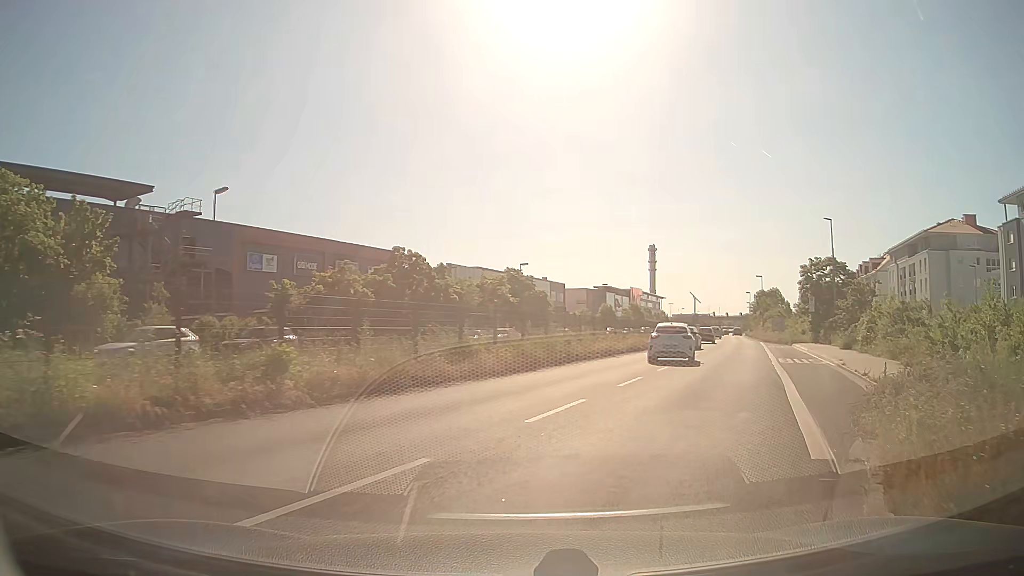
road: secondary_link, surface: asphalt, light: Day
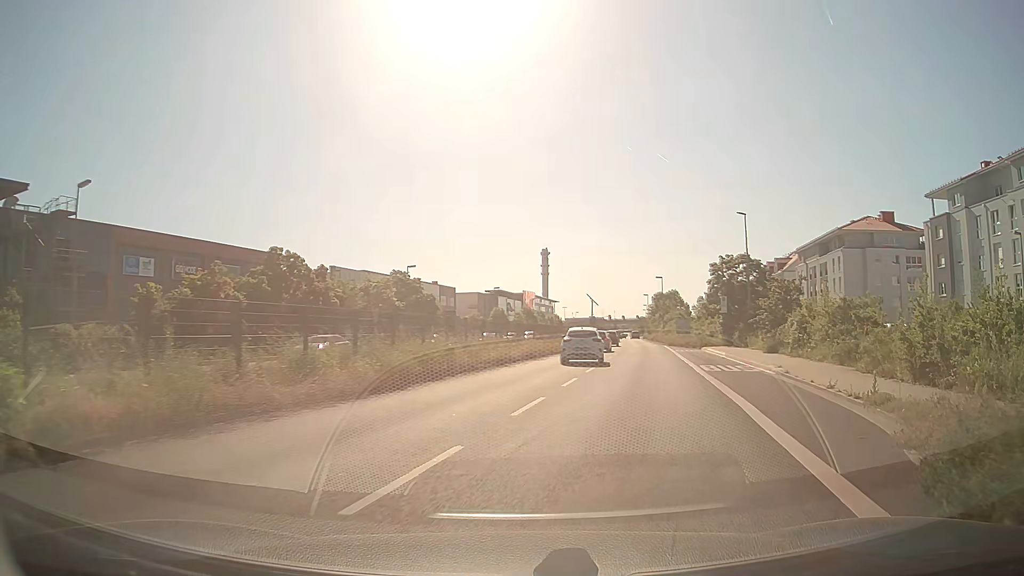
(+0.4, +4.6) m; +9°
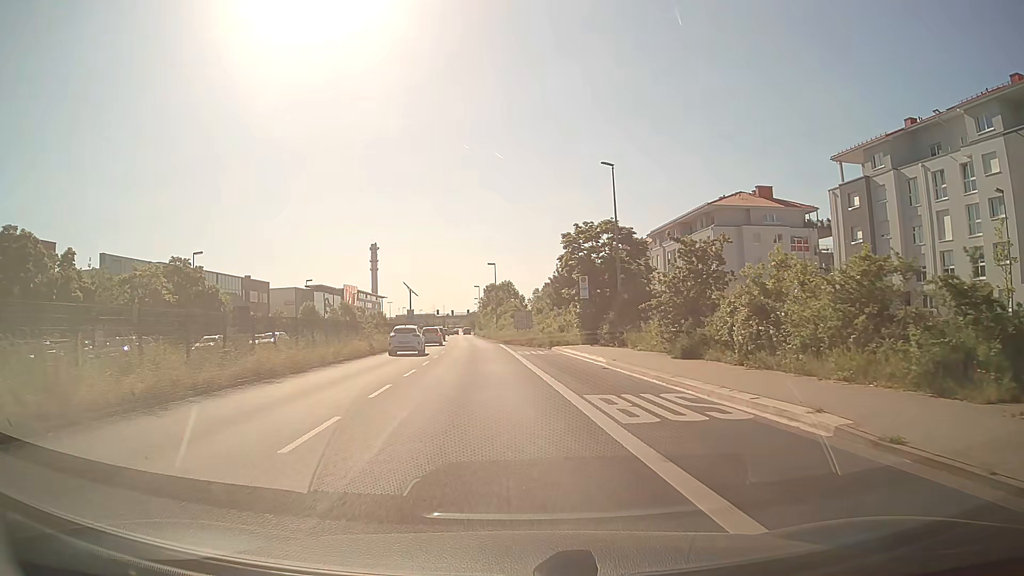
(+2.8, +15.2) m; +16°
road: primary
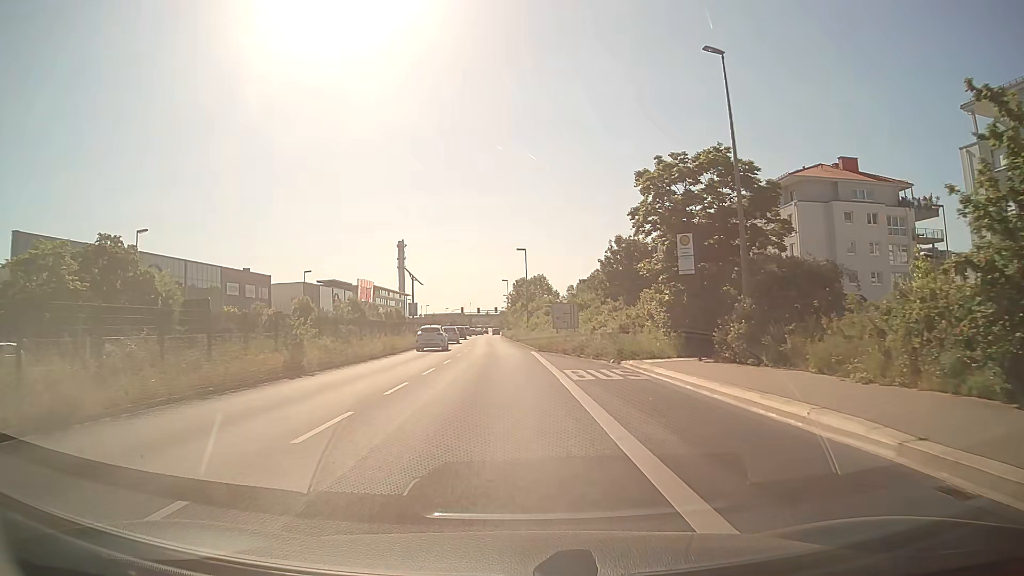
(-0.6, +17.6) m; -3°
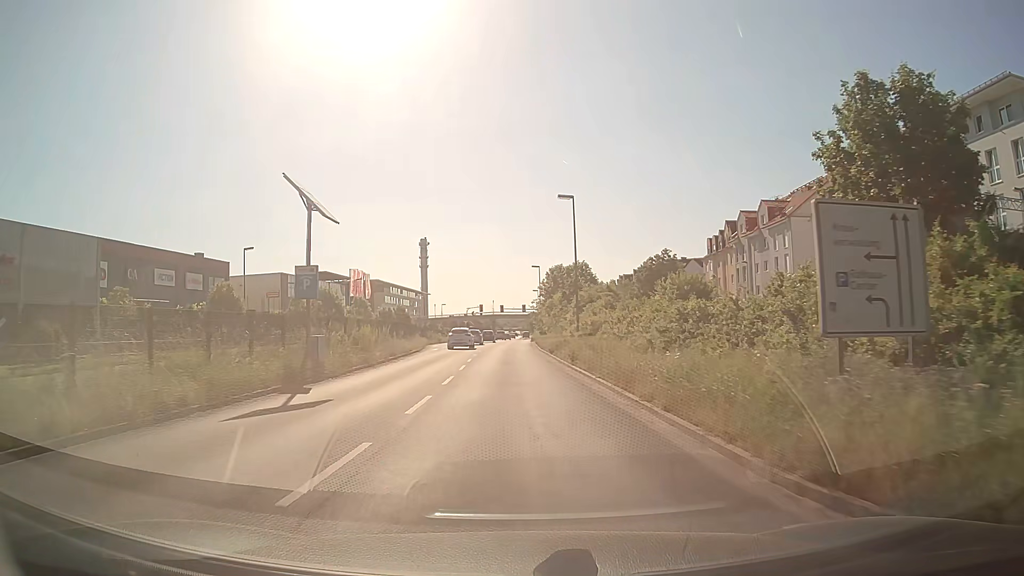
(-0.9, +32.9) m; -3°
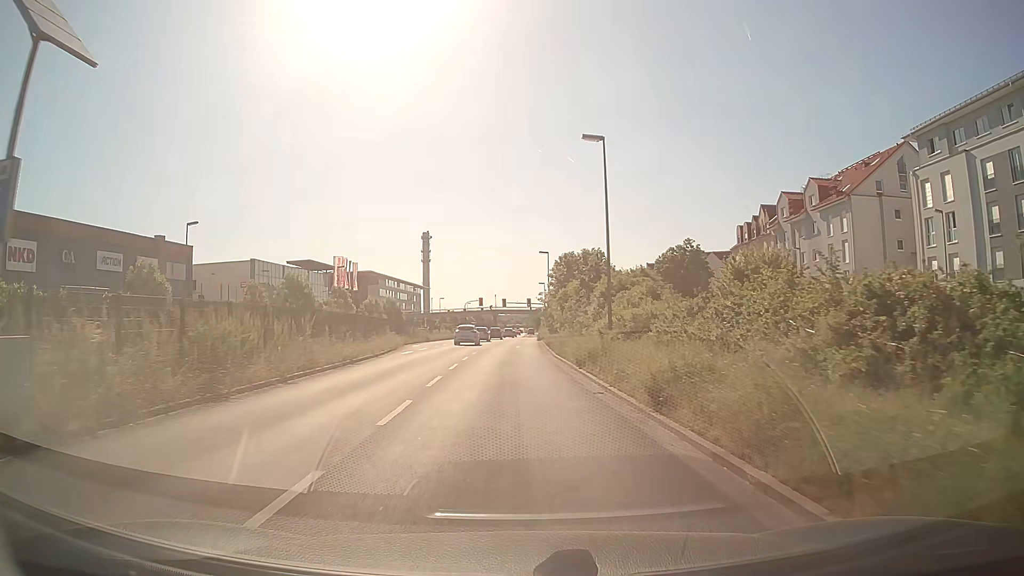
(0.0, +14.0) m; 0°
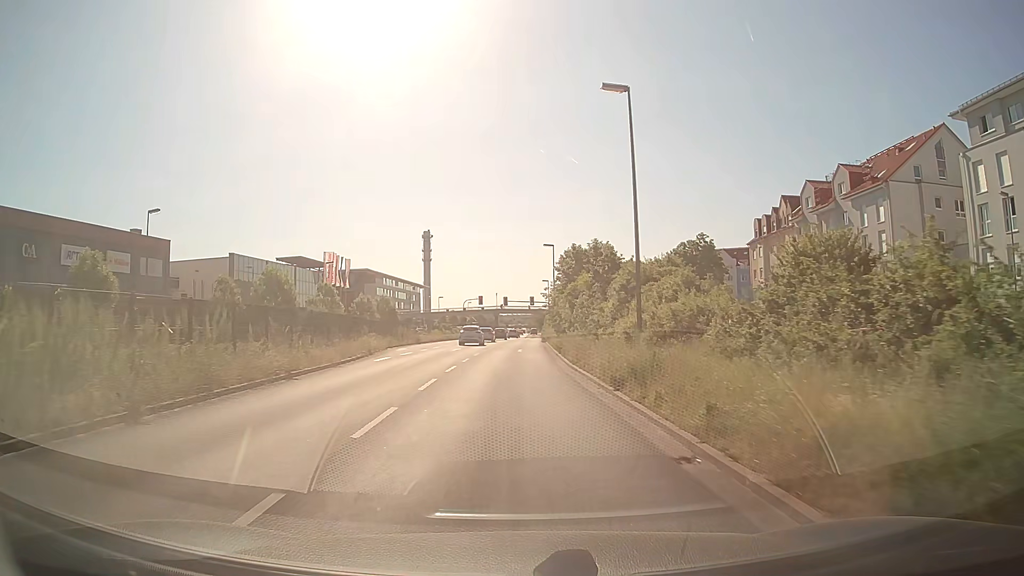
(0.0, +7.0) m; 0°
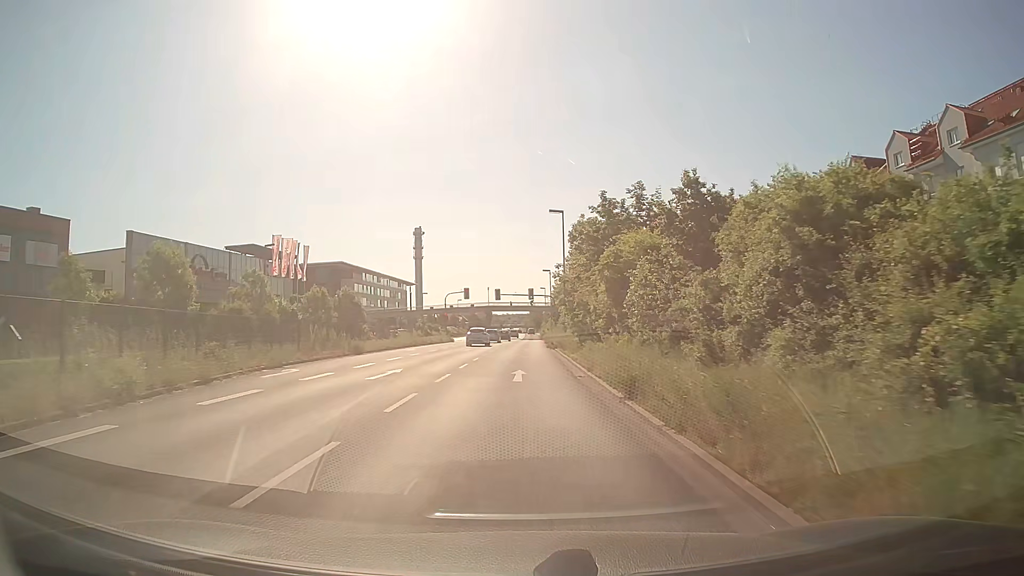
(0.0, +21.1) m; +1°
(0, +10) (0, +20) (0, +30) (+1, +40) (+1, +50) (+1, +60) (+1, +70) (+1, +80) (+1, +90) (+2, +100) m
